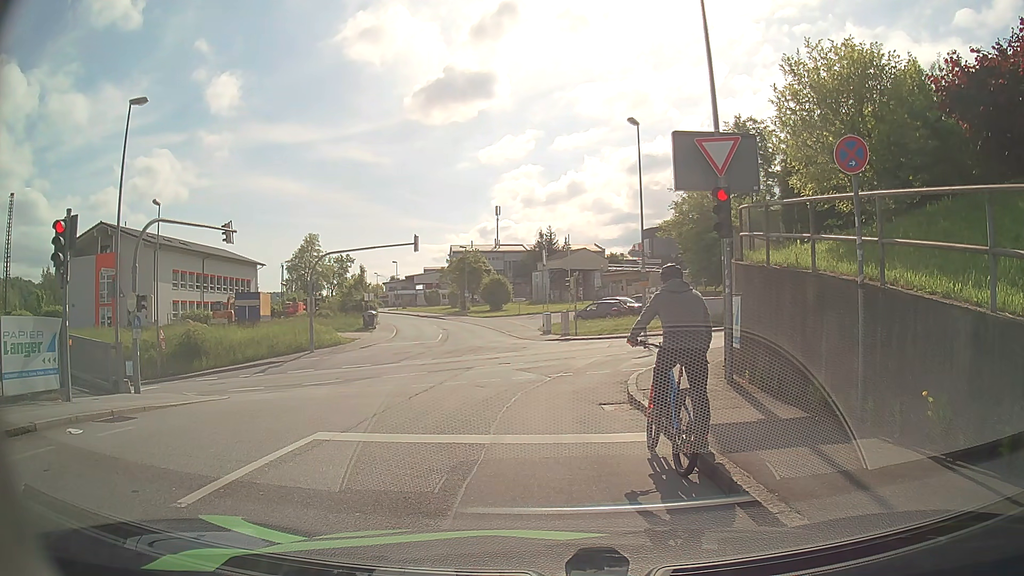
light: Day
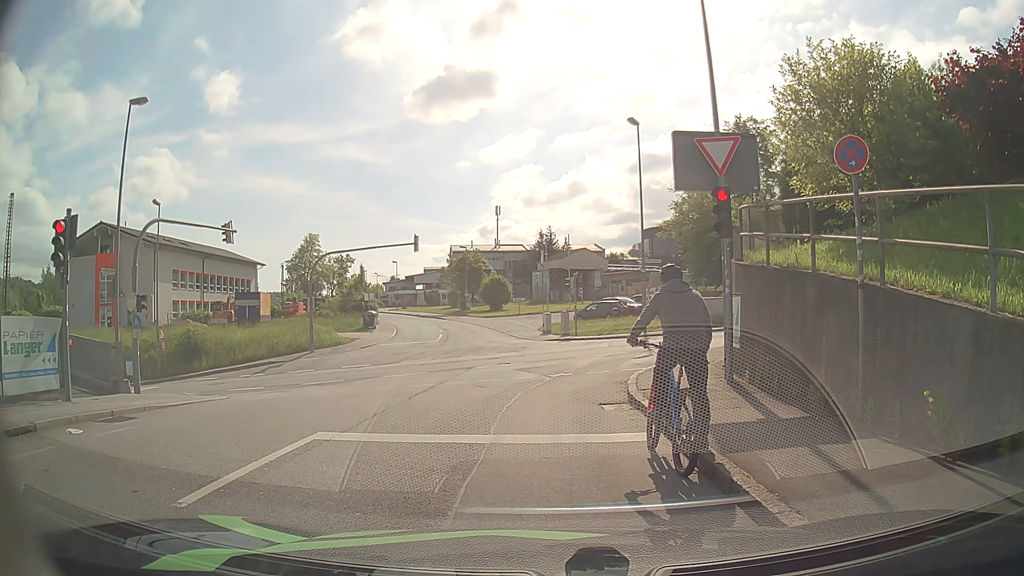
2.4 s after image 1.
(0.0, 0.0) m; 0°
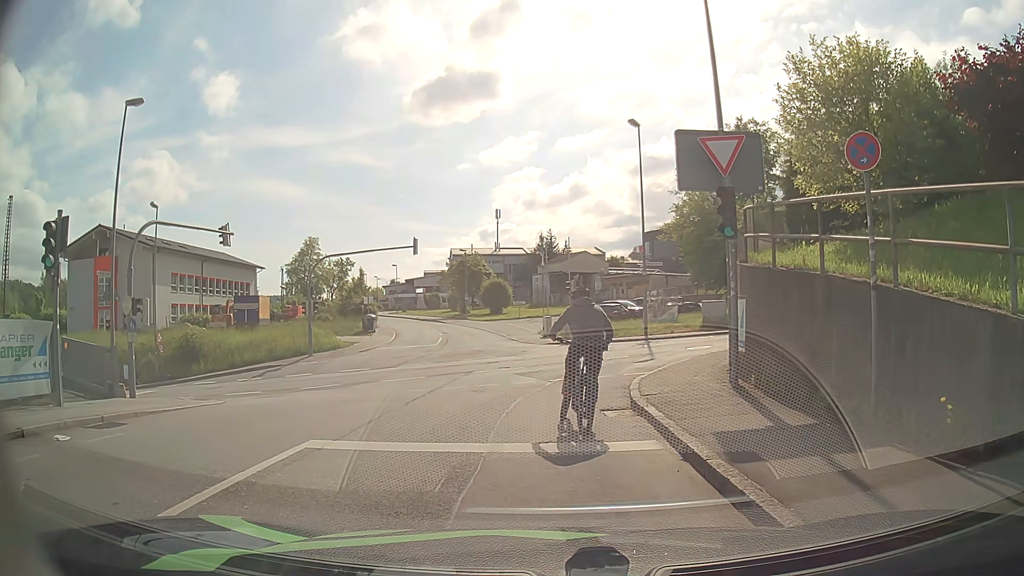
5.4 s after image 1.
(0.0, +0.3) m; 0°
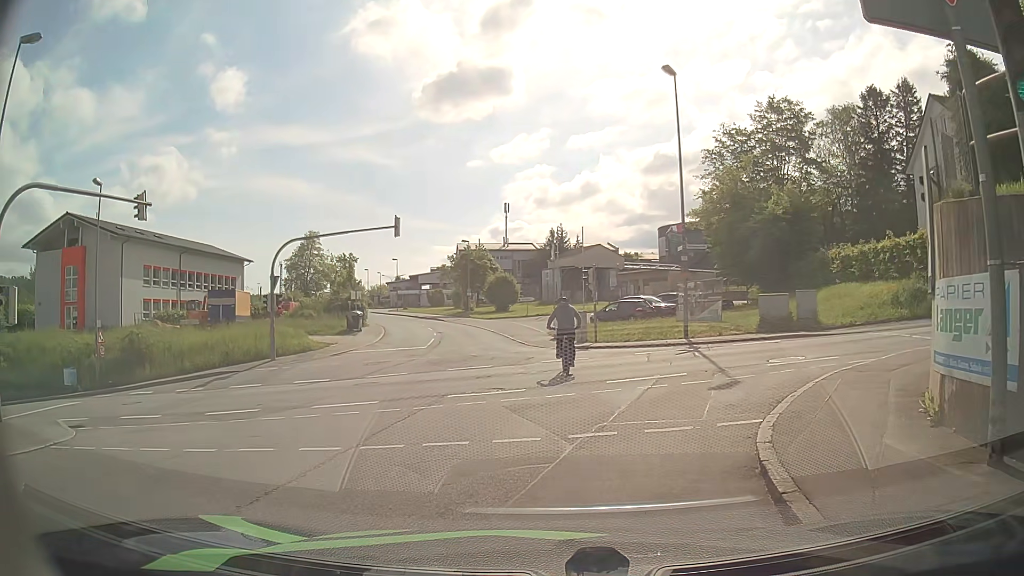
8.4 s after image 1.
(-0.2, +7.4) m; -2°
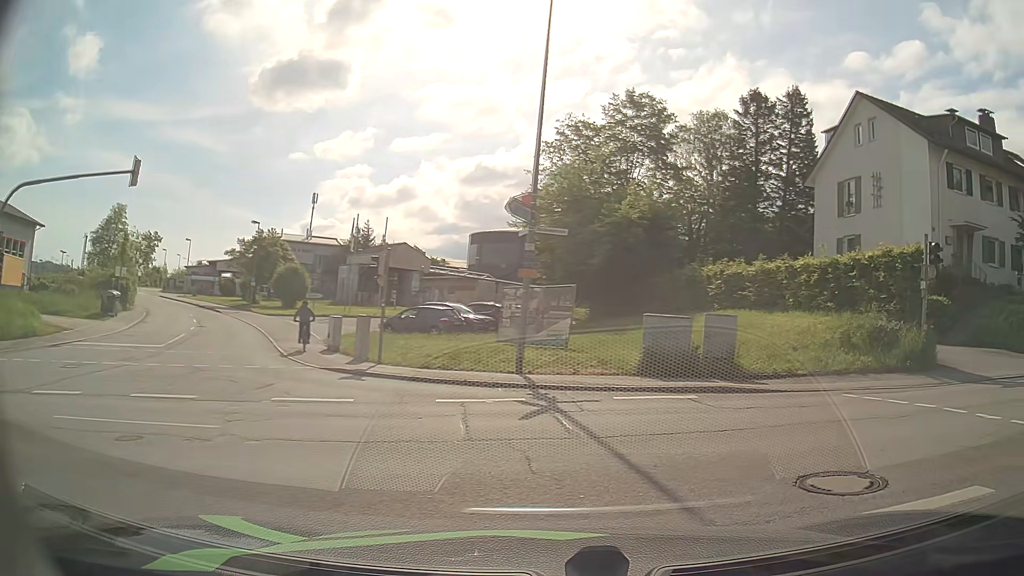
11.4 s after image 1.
(+0.4, +9.4) m; +17°
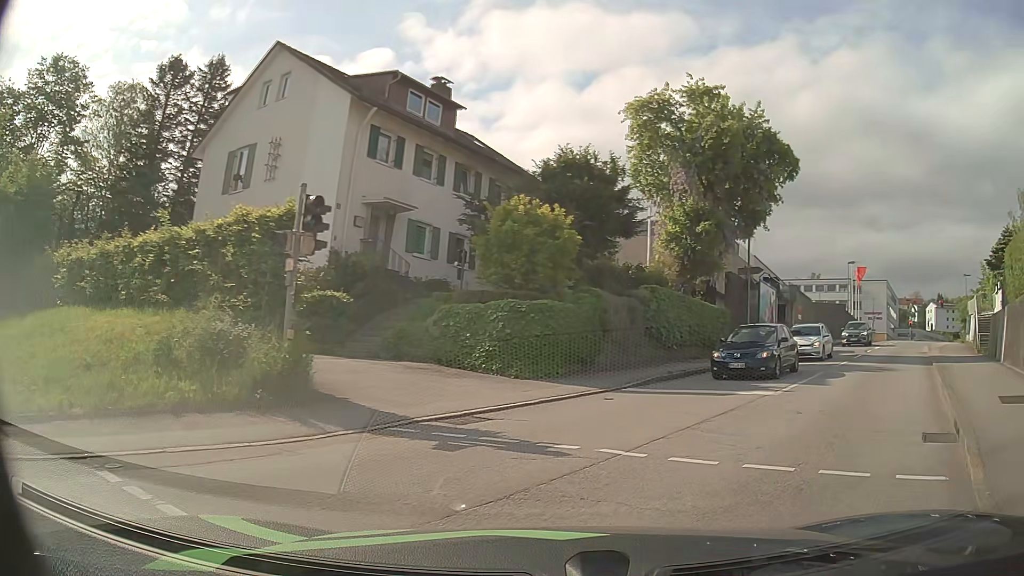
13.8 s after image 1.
(+3.0, +6.1) m; +49°
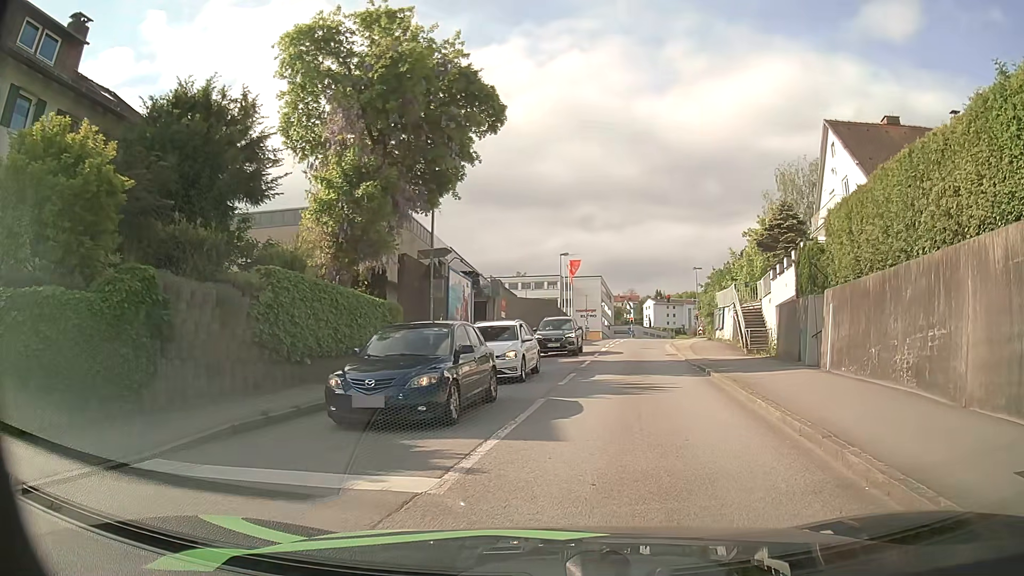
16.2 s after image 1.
(+2.4, +7.7) m; +26°
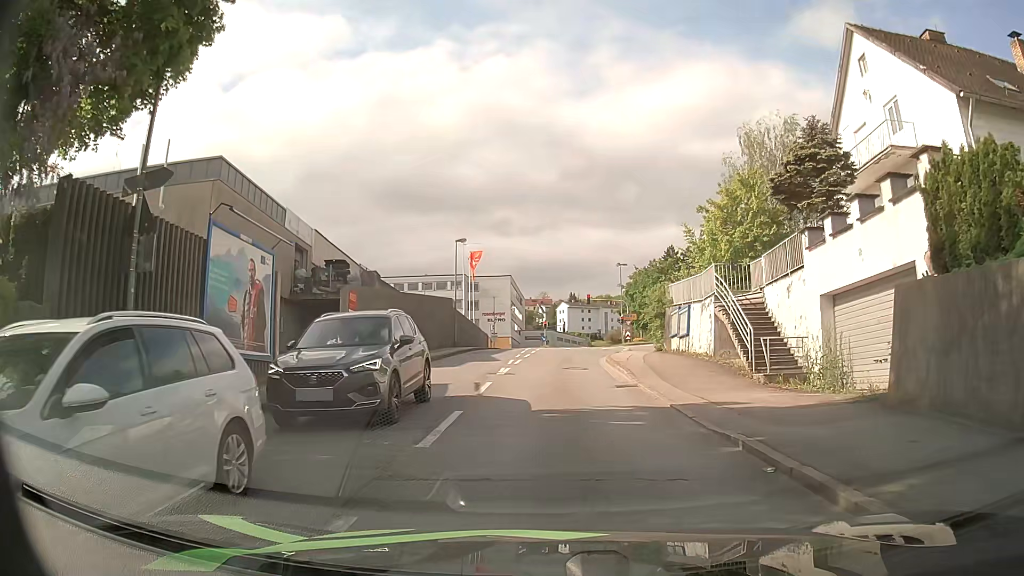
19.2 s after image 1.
(+1.2, +13.6) m; +8°
(0, +10) (0, +20) (+1, +30) (+2, +40) (+5, +50) (+7, +59) (+11, +68) (+18, +75) (+28, +78) (+37, +73) m
